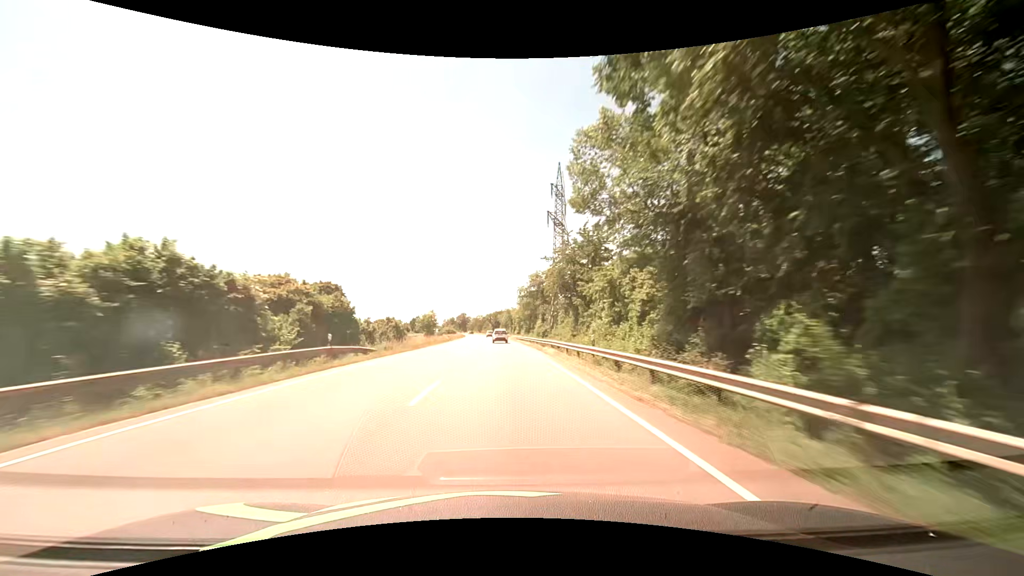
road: primary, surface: asphalt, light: Day
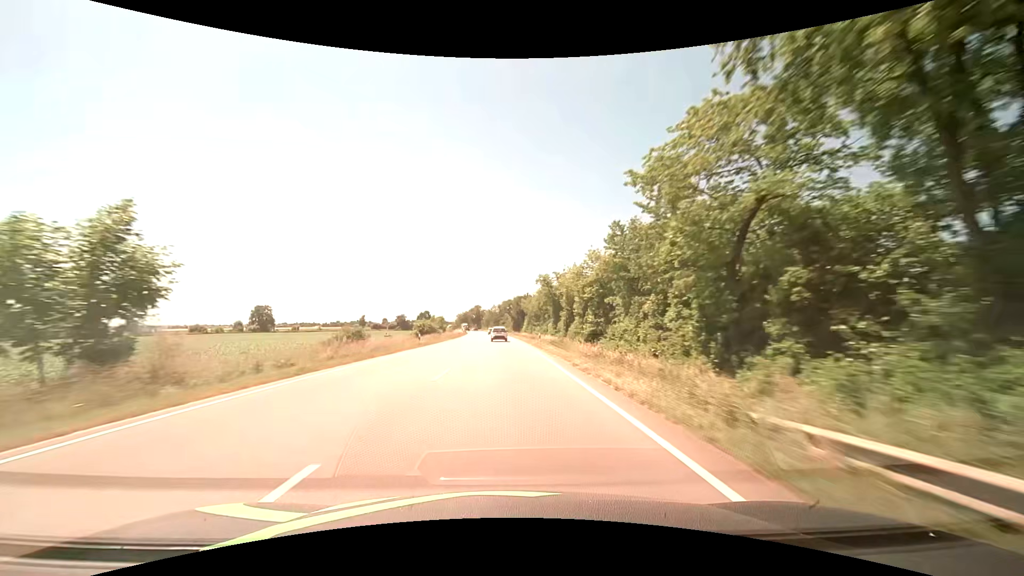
(-1.6, +79.0) m; -2°
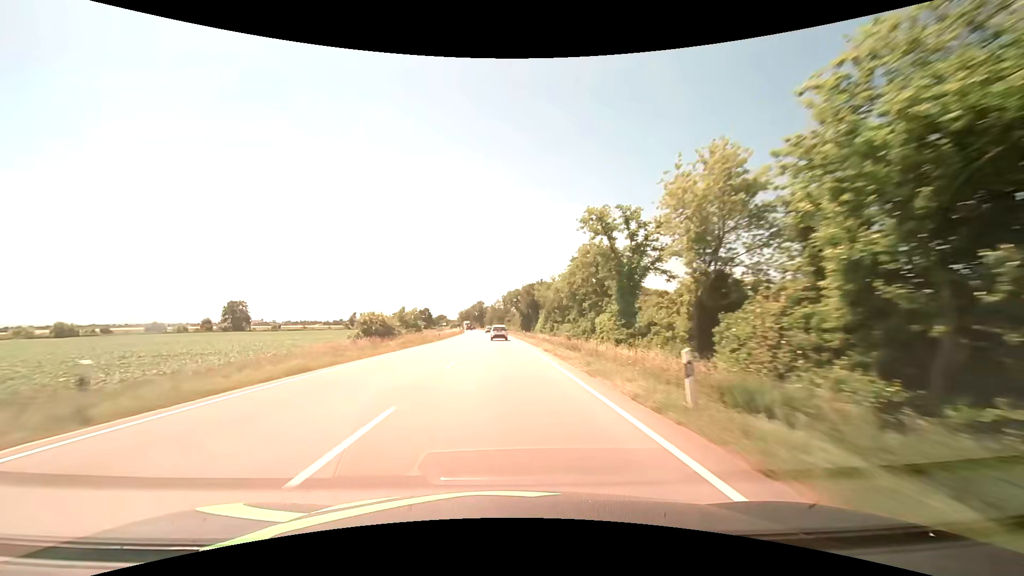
(-0.2, +31.4) m; -1°
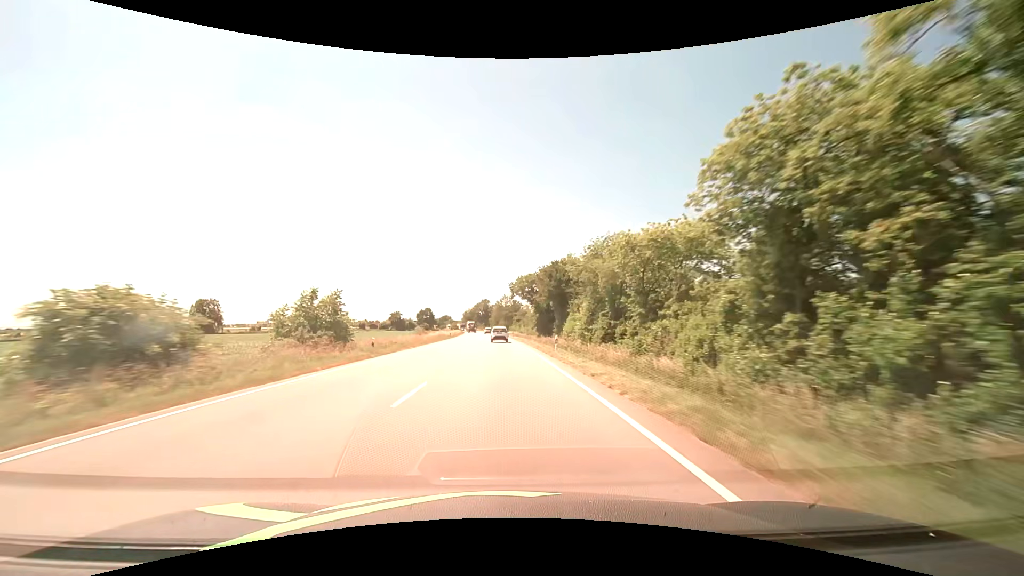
(-0.2, +31.2) m; -1°
